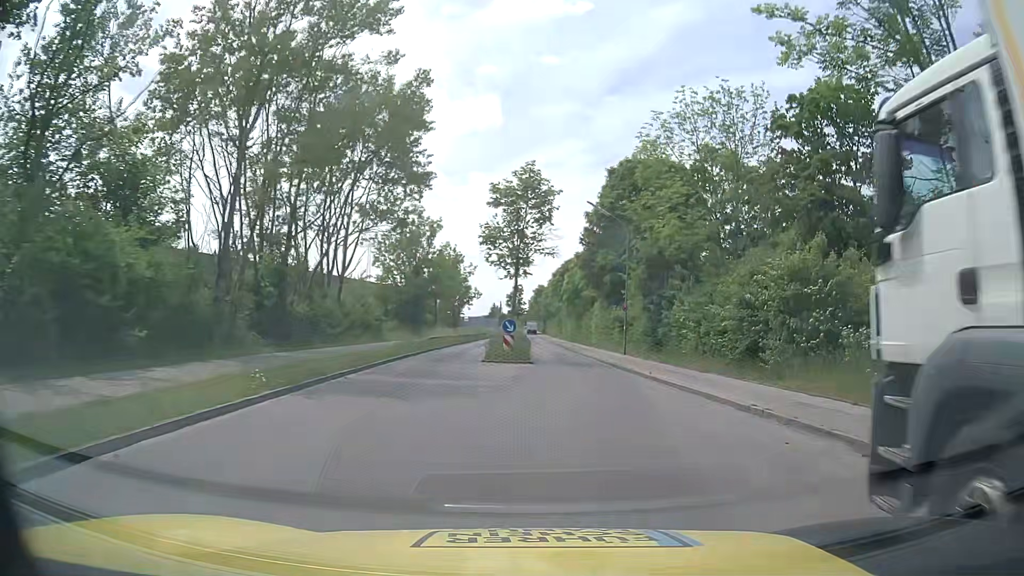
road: tertiary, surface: asphalt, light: Day
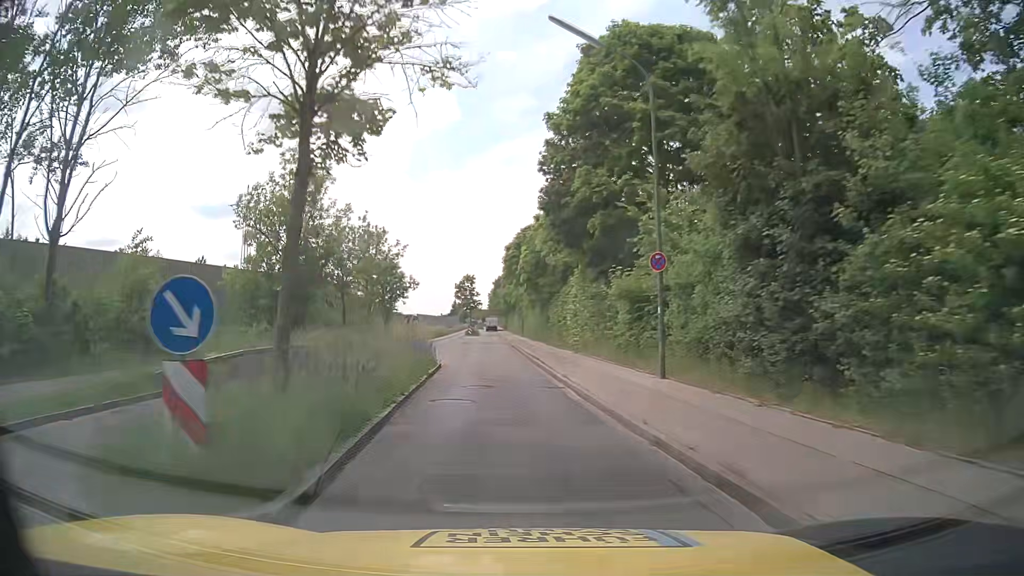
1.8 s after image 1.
(+1.6, +22.1) m; +4°
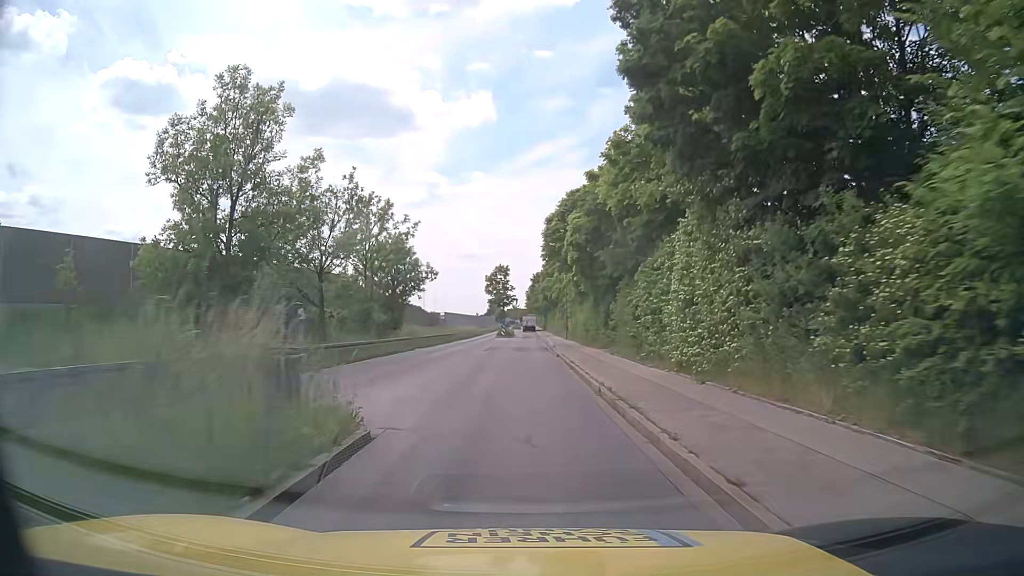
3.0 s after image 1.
(-0.7, +15.1) m; -4°
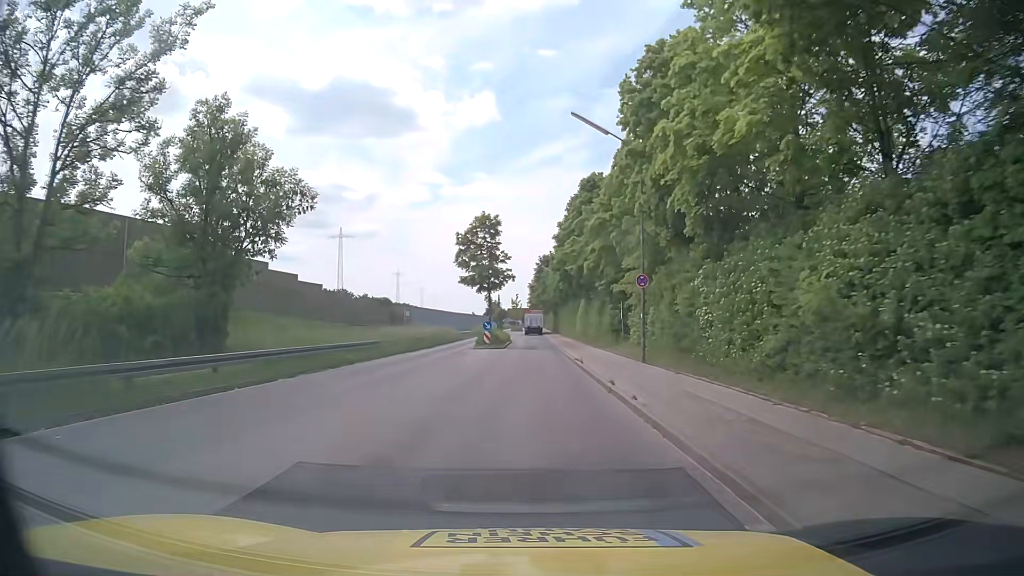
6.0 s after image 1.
(-0.4, +38.1) m; -1°
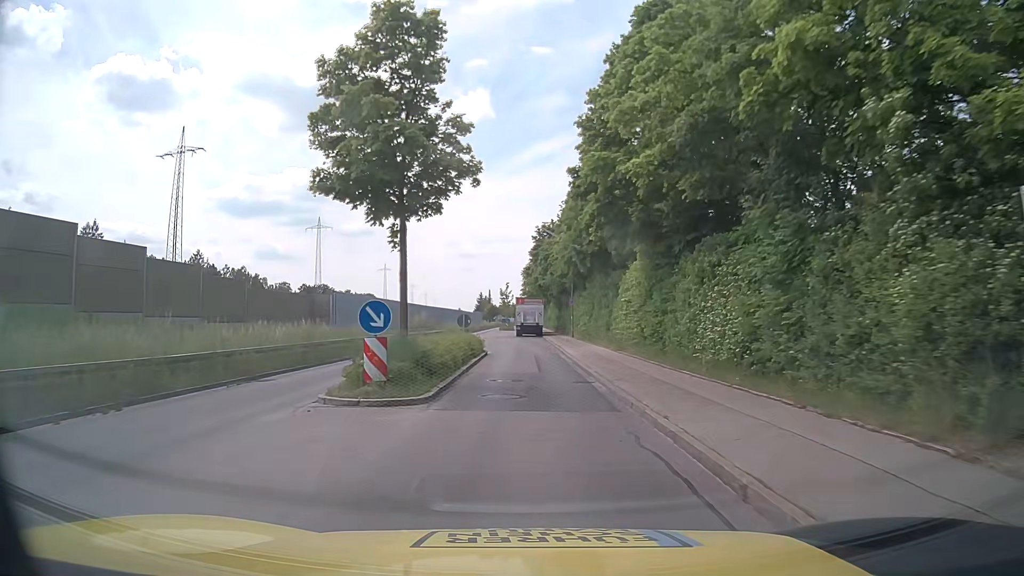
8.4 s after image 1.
(+0.5, +30.3) m; +2°
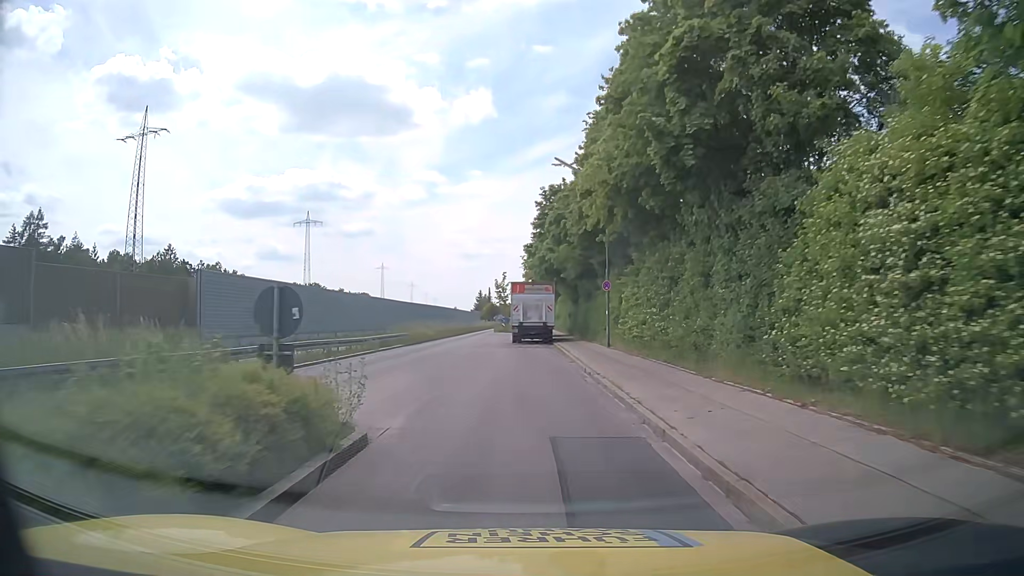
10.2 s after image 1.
(0.0, +22.2) m; 0°
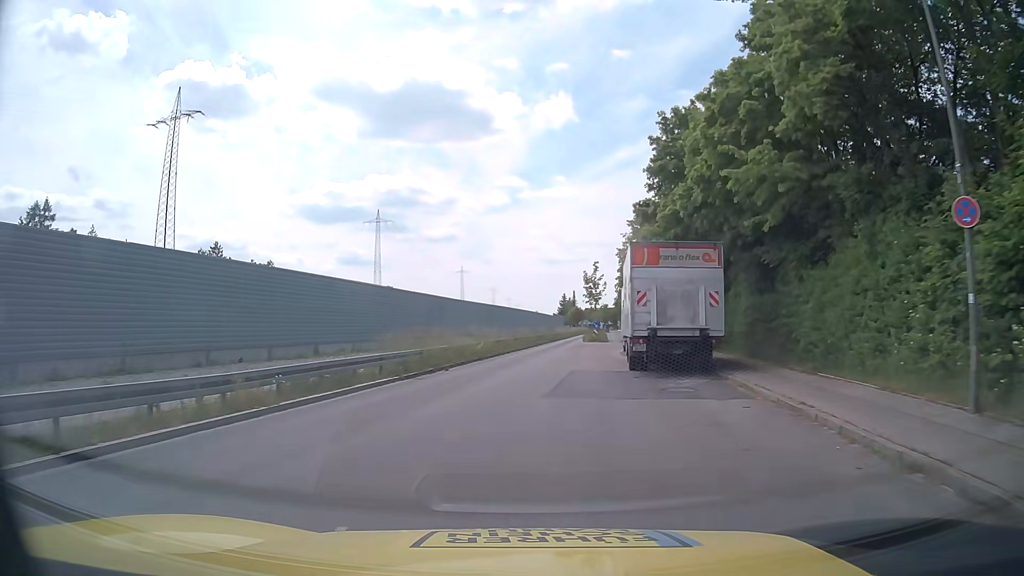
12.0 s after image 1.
(-1.1, +21.3) m; -7°
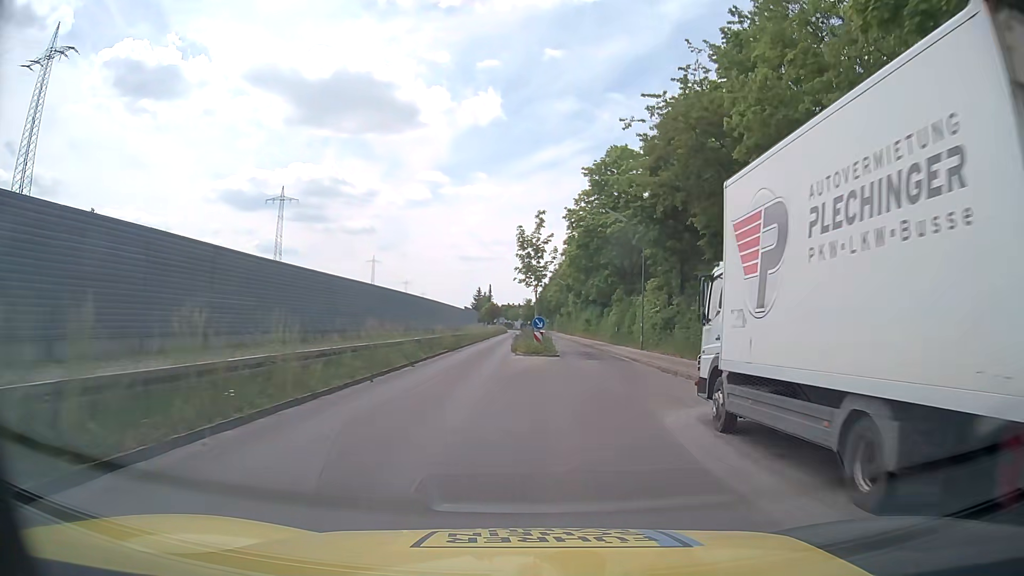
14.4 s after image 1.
(+1.1, +28.8) m; +7°
(0, +10) (+2, +20) (+3, +30) (+3, +40) (+3, +50) (+3, +60) (+3, +70) (+3, +80) (+3, +90) (+3, +100) m
